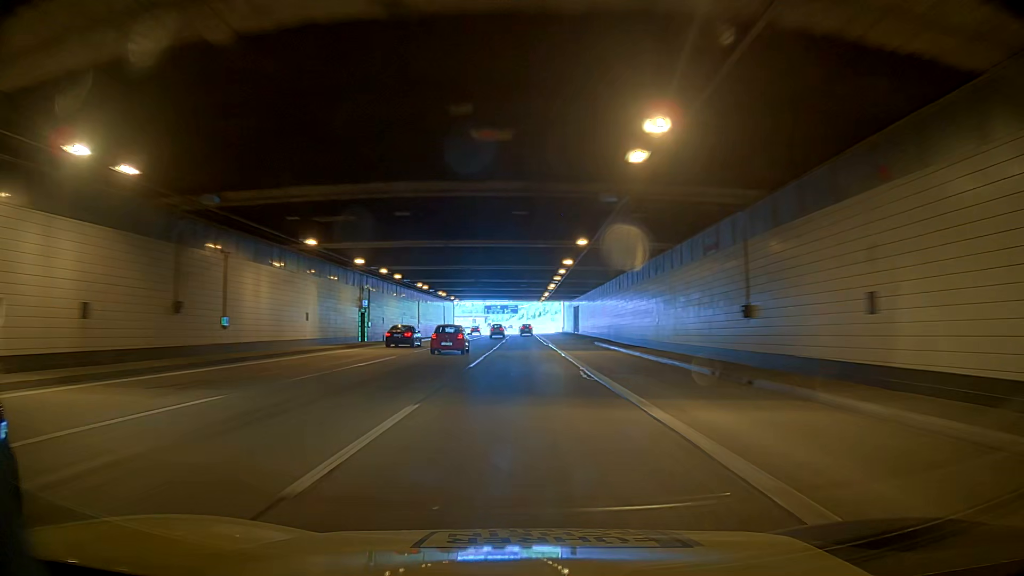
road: motorway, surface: asphalt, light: Day
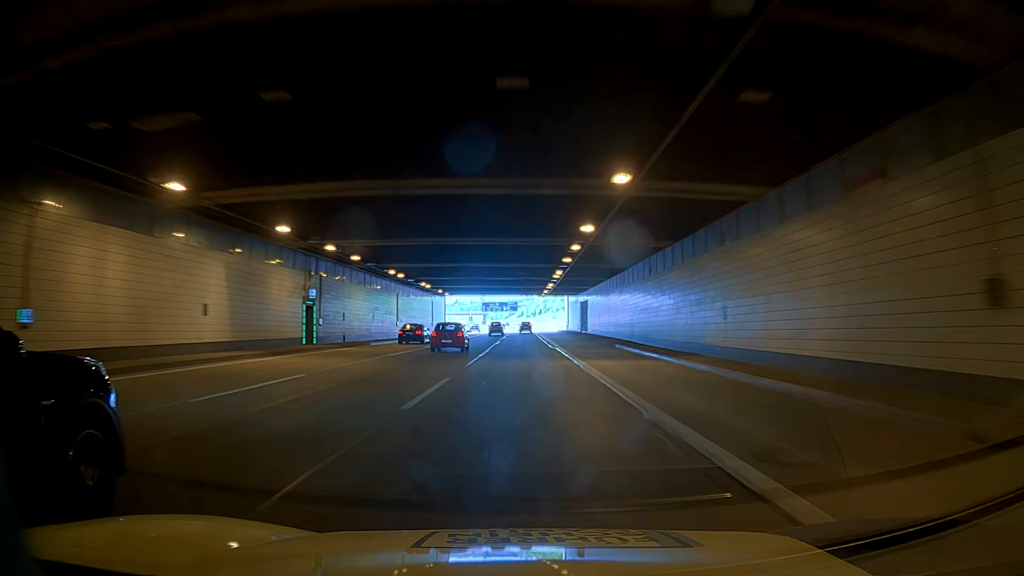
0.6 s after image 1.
(0.0, +12.5) m; 0°
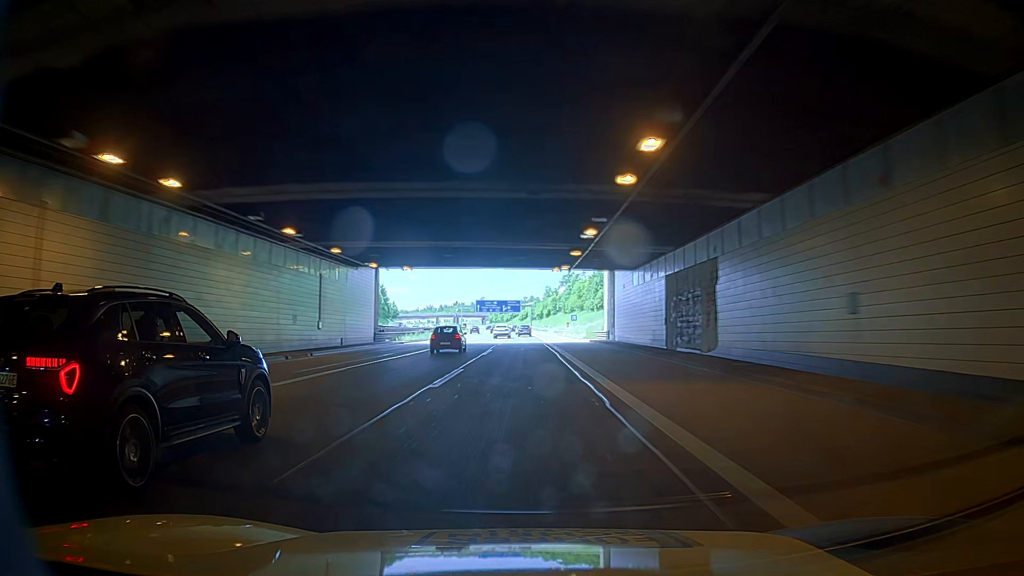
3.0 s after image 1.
(0.0, +50.0) m; 0°
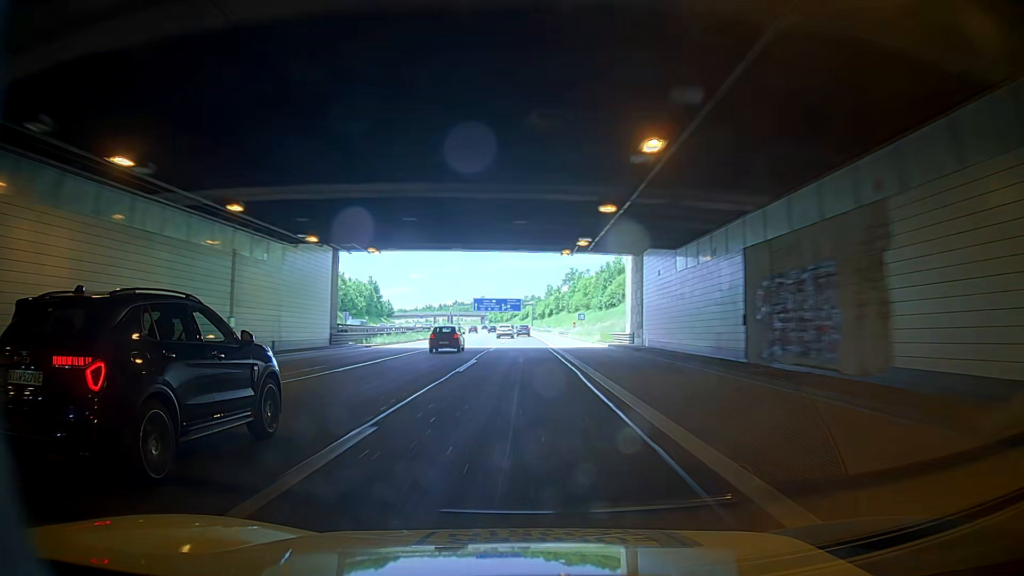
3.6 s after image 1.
(0.0, +12.5) m; 0°
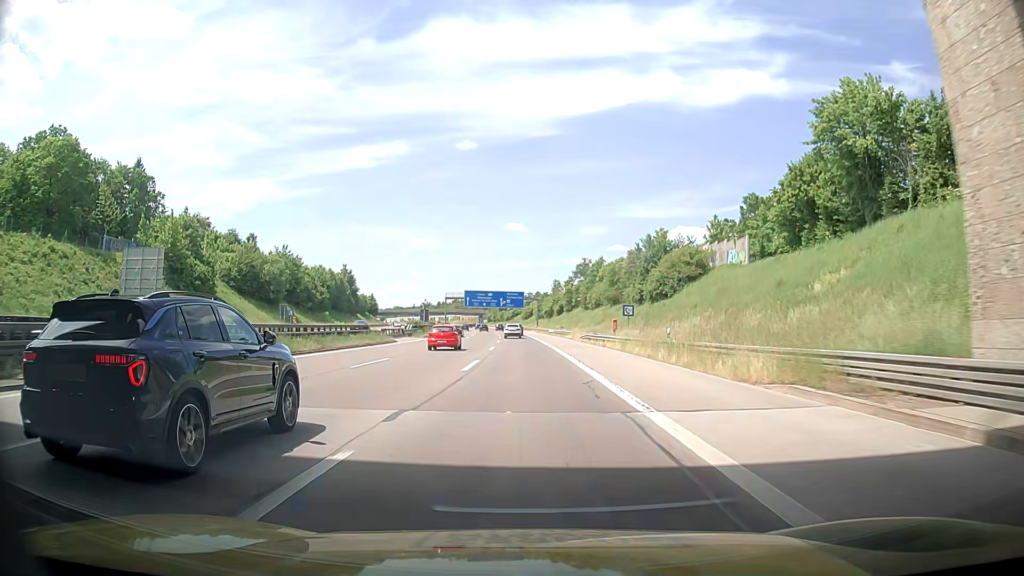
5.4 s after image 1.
(0.0, +37.4) m; +2°
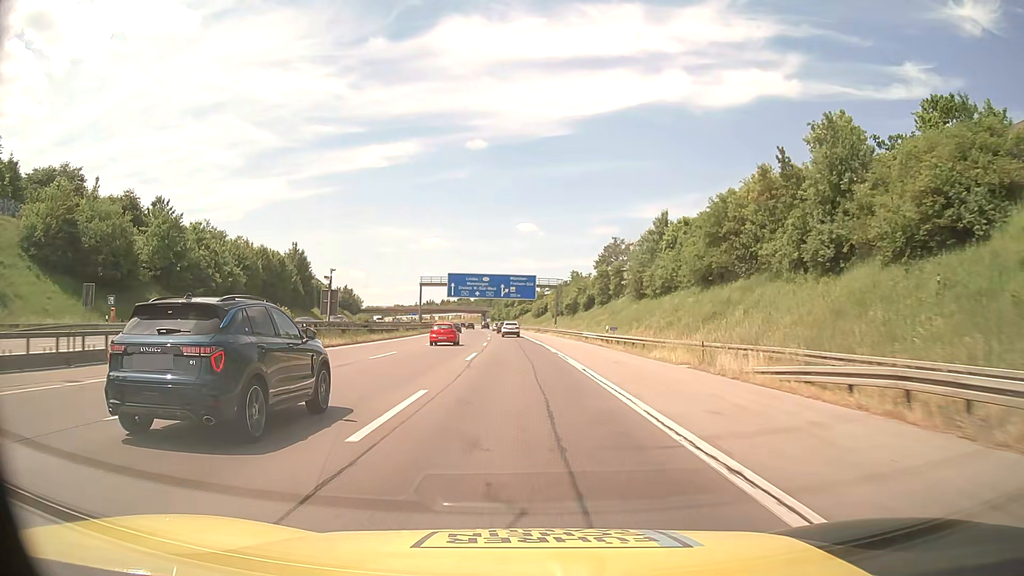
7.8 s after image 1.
(+1.9, +49.9) m; +2°
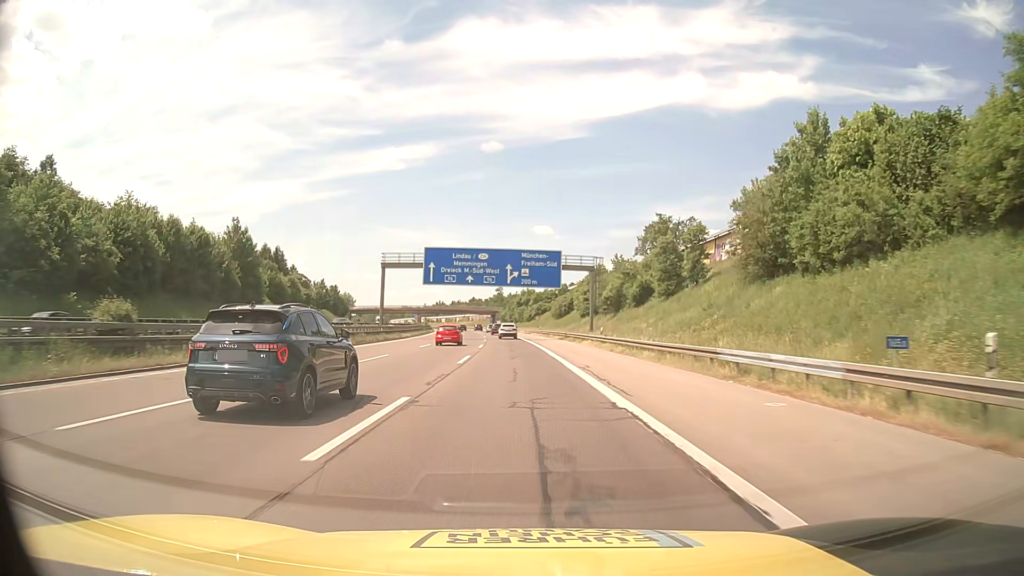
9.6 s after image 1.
(-0.4, +37.4) m; -1°
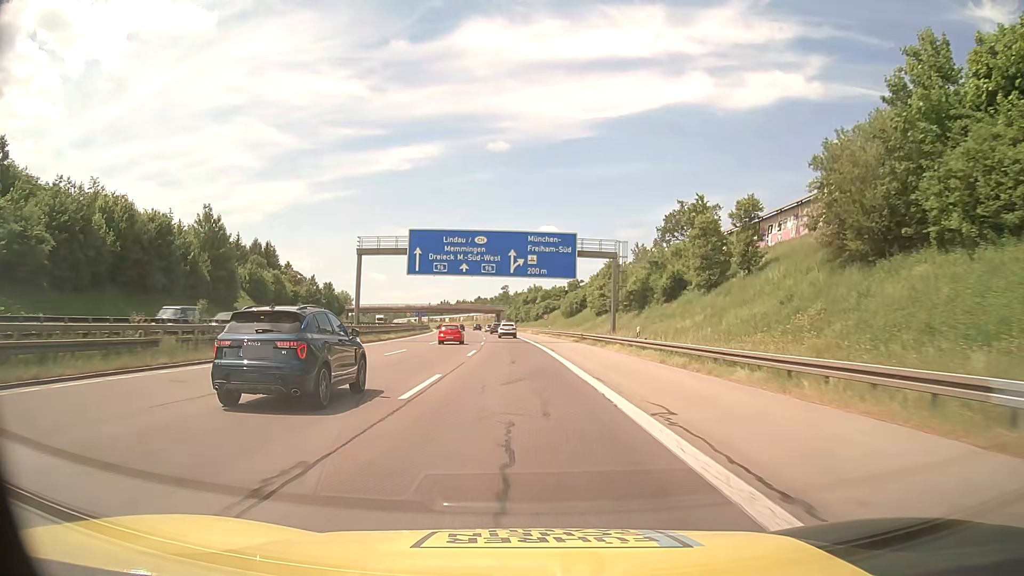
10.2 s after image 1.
(-0.1, +12.5) m; -1°
(0, +10) (0, +20) (0, +30) (-1, +40) (-1, +50) (-2, +60) (-2, +70) (-3, +80) (-3, +90) (-4, +100) m
